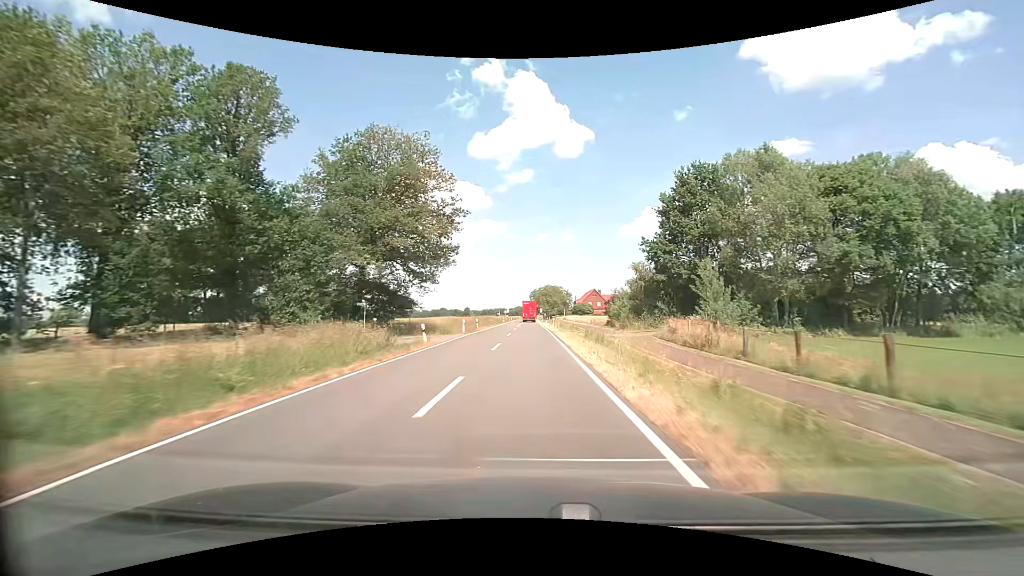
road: secondary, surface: asphalt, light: Day
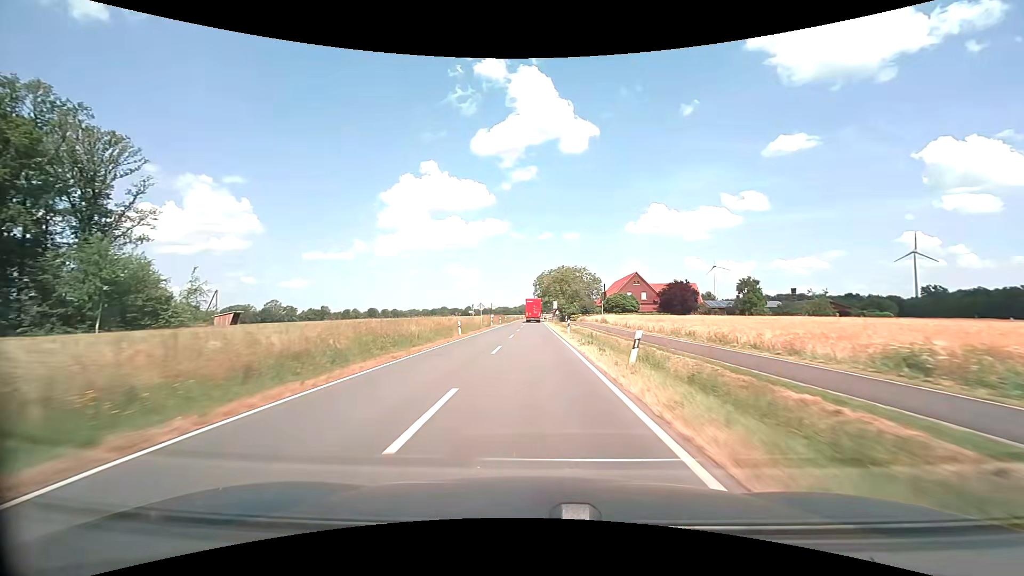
(-0.5, +61.9) m; -1°
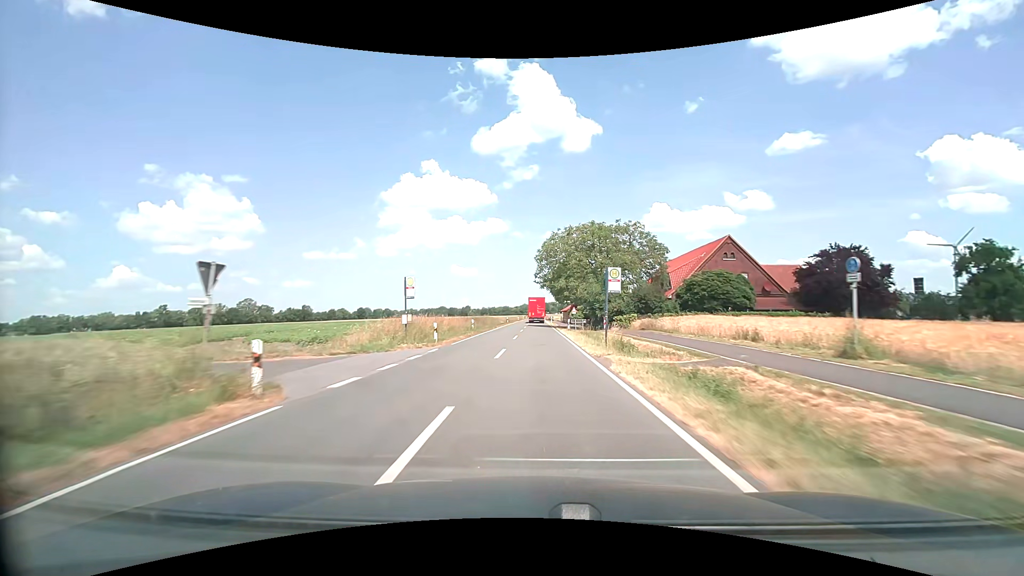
(-0.2, +50.0) m; 0°
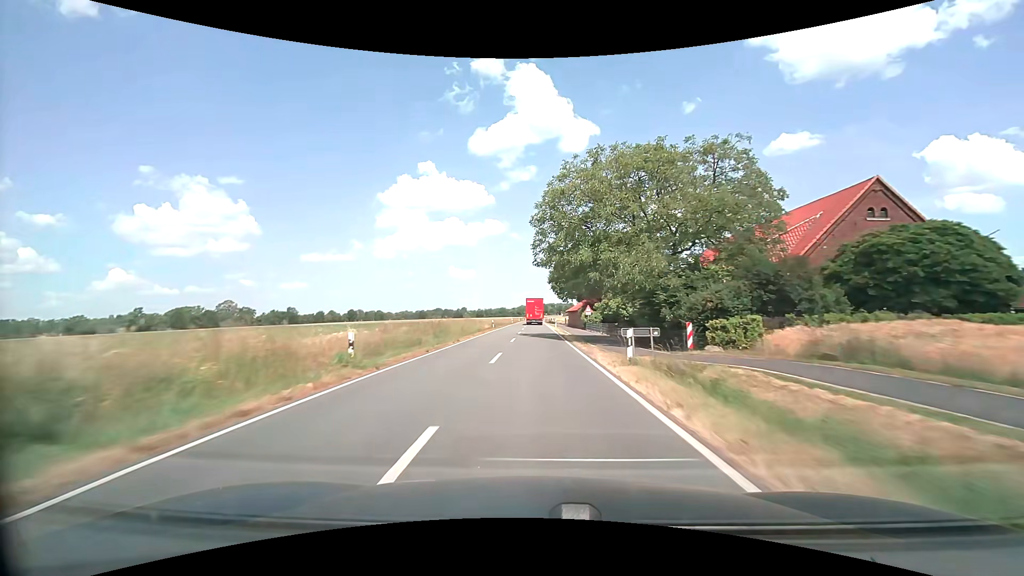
(0.0, +25.2) m; 0°
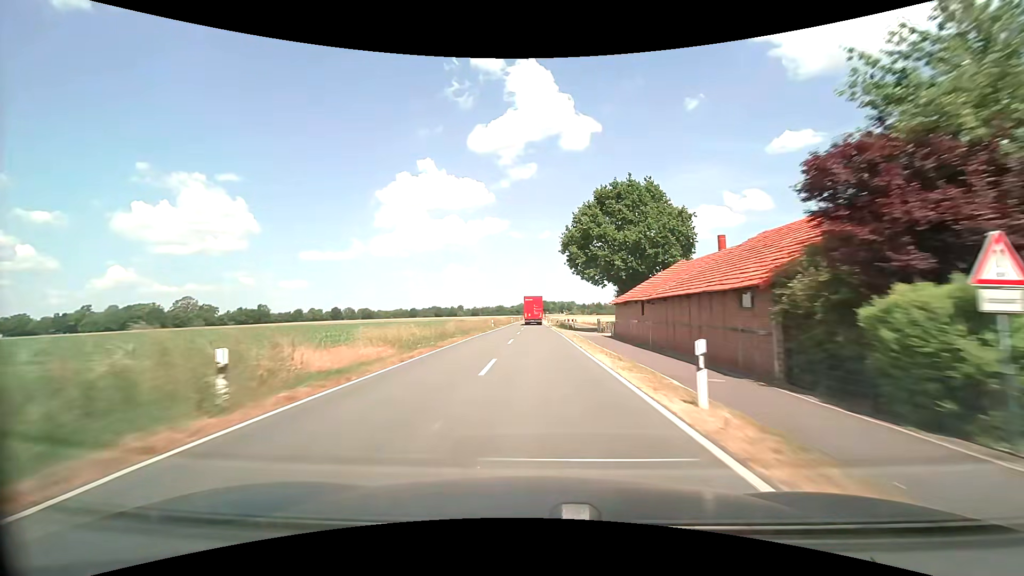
(-0.1, +51.1) m; 0°
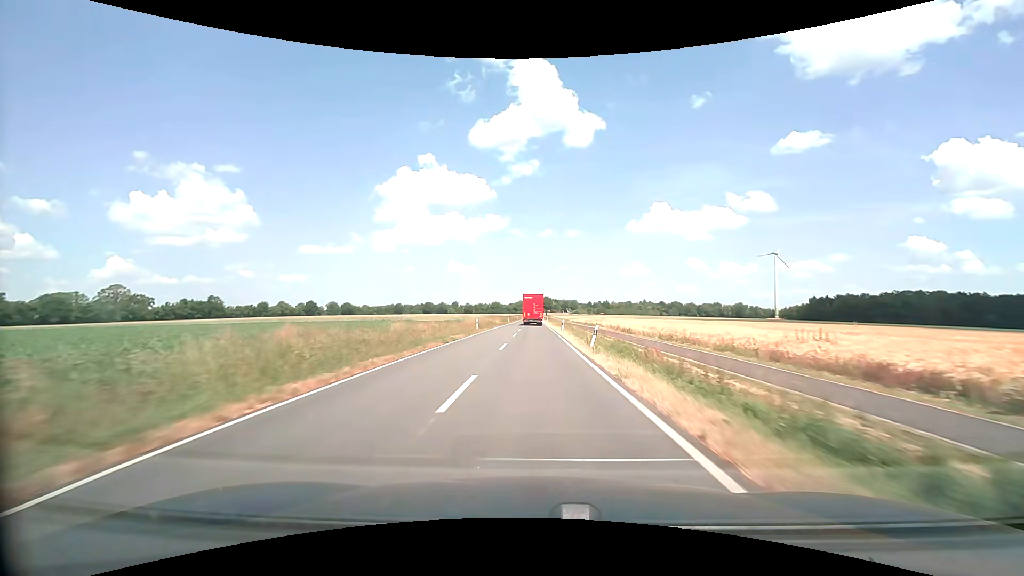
(0.0, +64.5) m; 0°
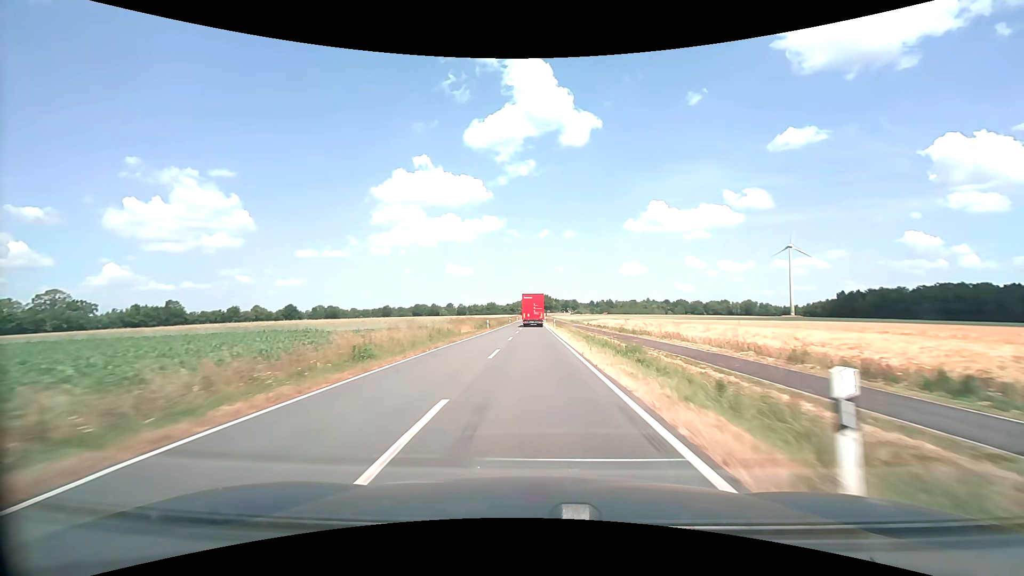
(+0.2, +39.1) m; 0°
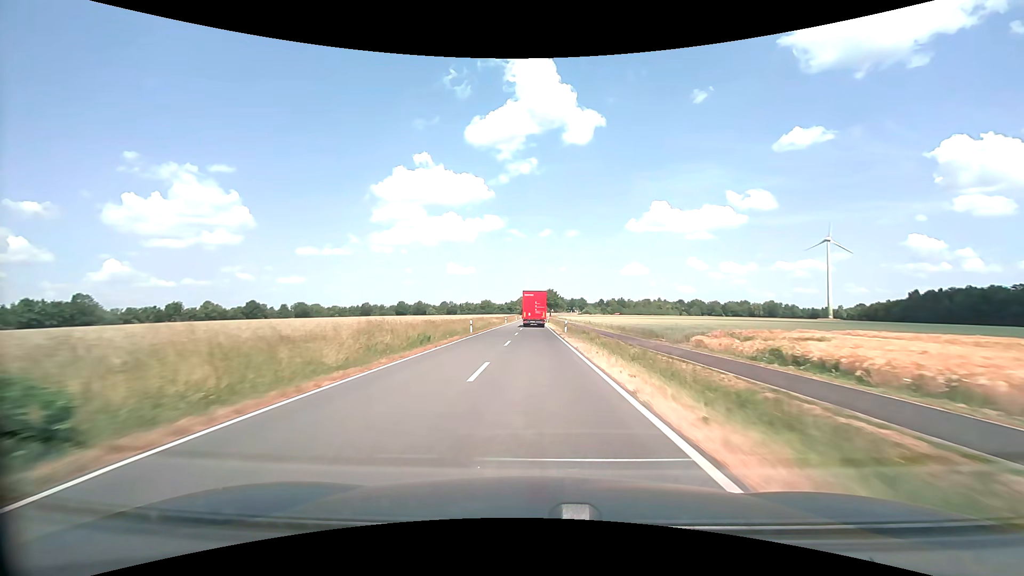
(-0.2, +66.1) m; 0°
(0, +10) (0, +20) (0, +30) (0, +40) (0, +50) (0, +60) (0, +70) (0, +80) (0, +90) (0, +100) m
